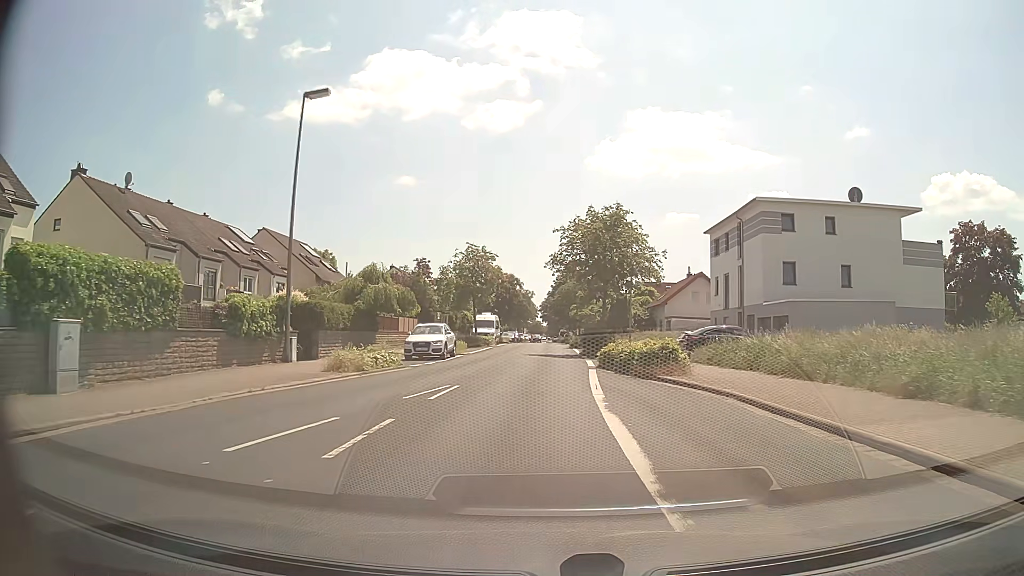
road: unclassified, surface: asphalt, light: Day
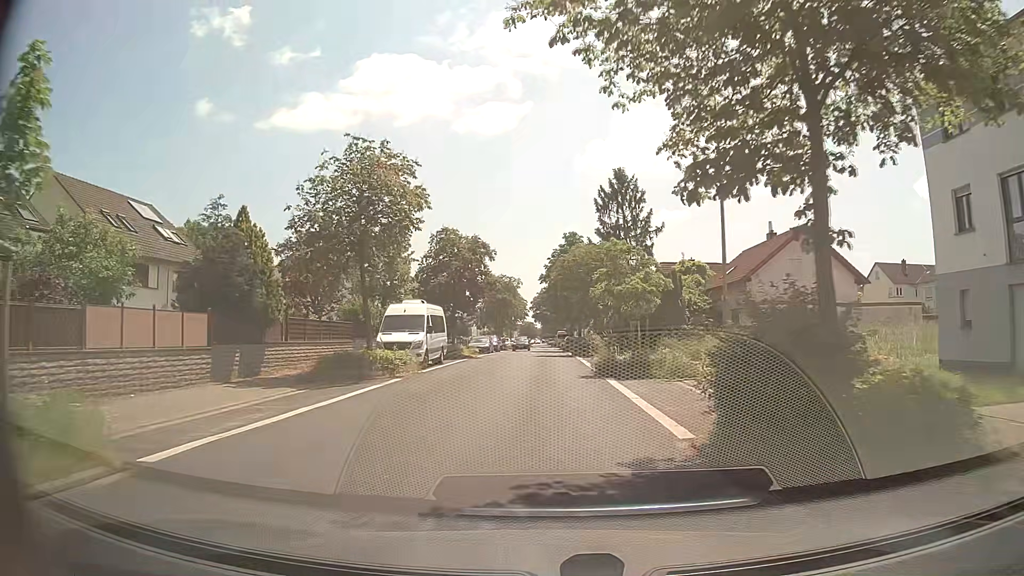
(+0.2, +31.1) m; 0°
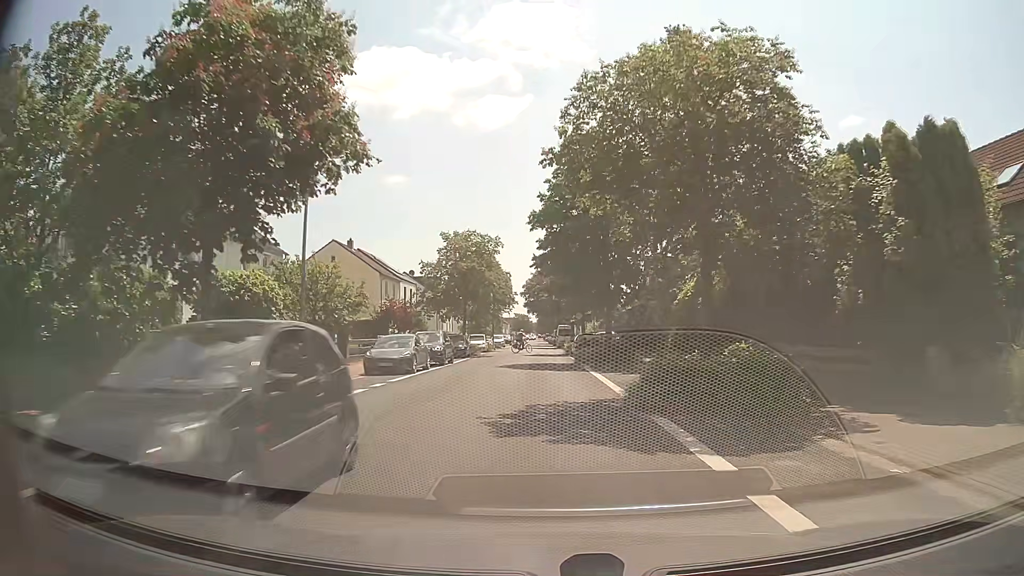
(+0.1, +31.1) m; 0°
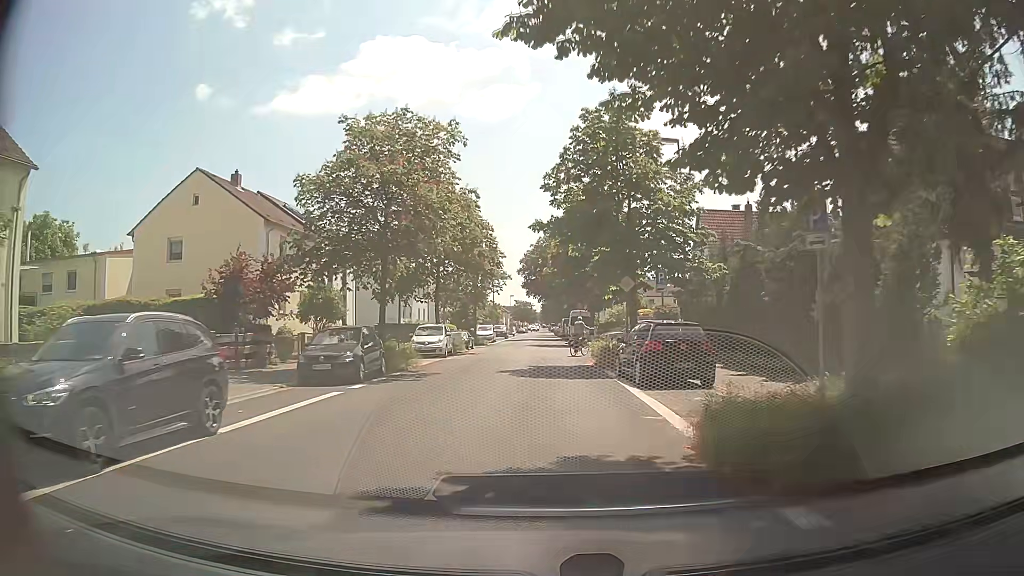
(0.0, +25.1) m; 0°
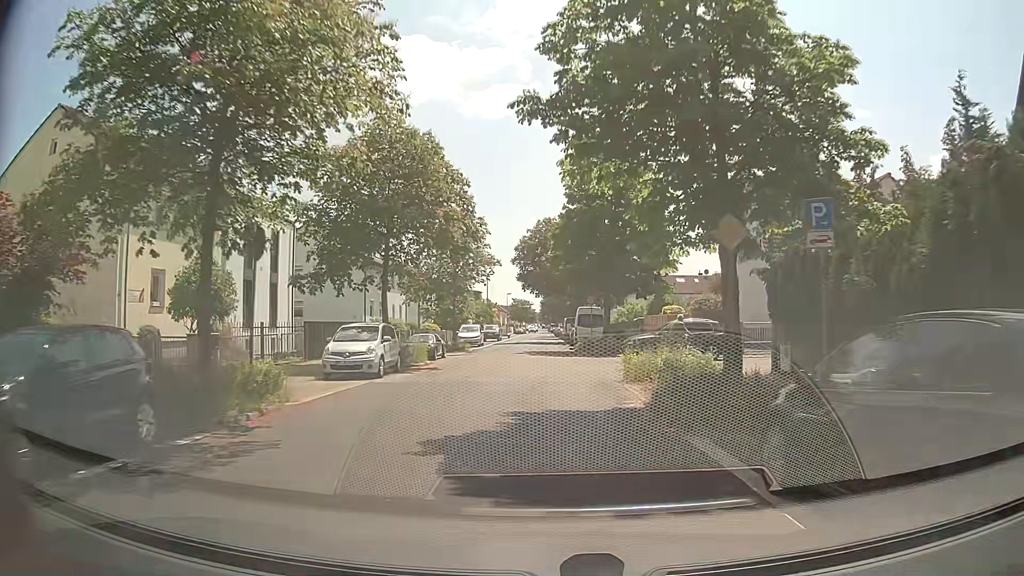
(0.0, +12.1) m; 0°
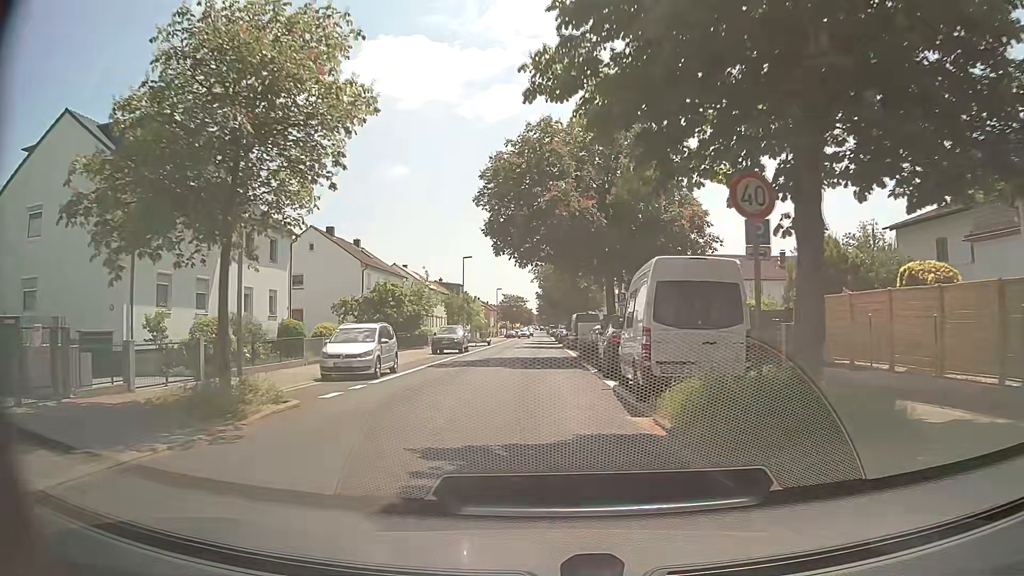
(+0.5, +30.2) m; 0°
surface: paving_stones
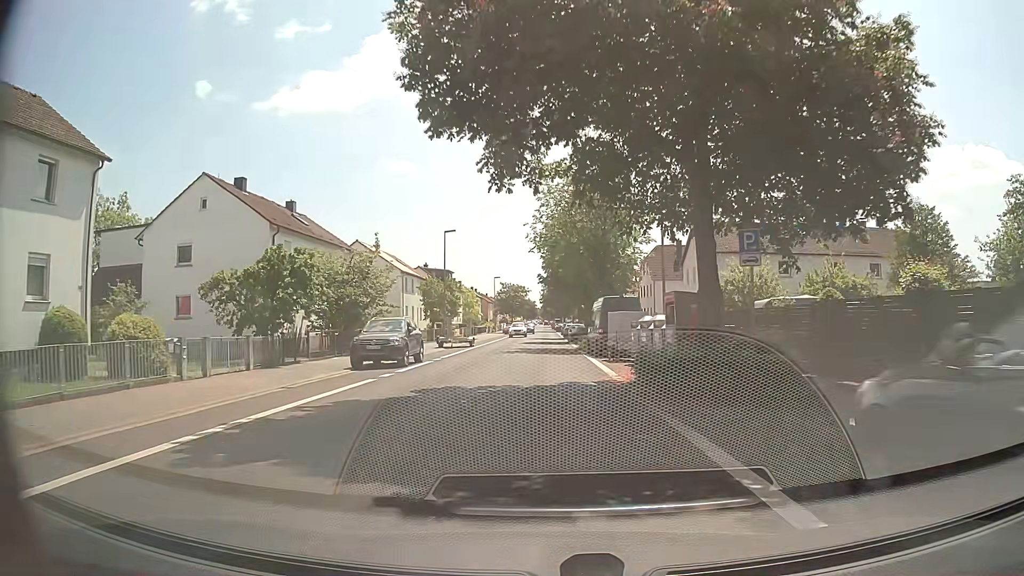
(+0.2, +18.5) m; 0°
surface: asphalt
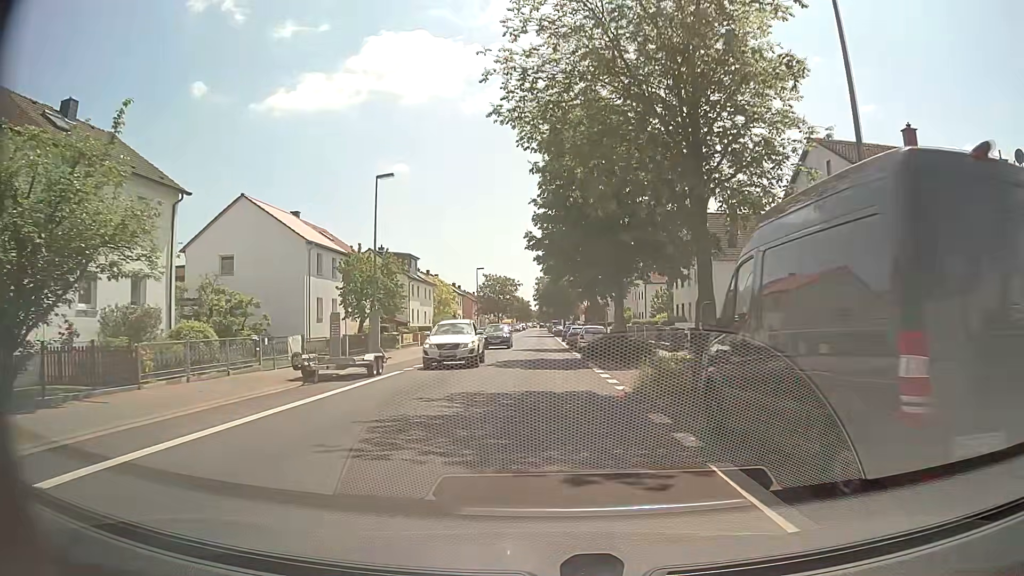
(+0.1, +24.9) m; 0°
(0, +10) (0, +20) (0, +30) (0, +40) (0, +50) (0, +60) (0, +70) (0, +80) (0, +90) (-1, +100) m
